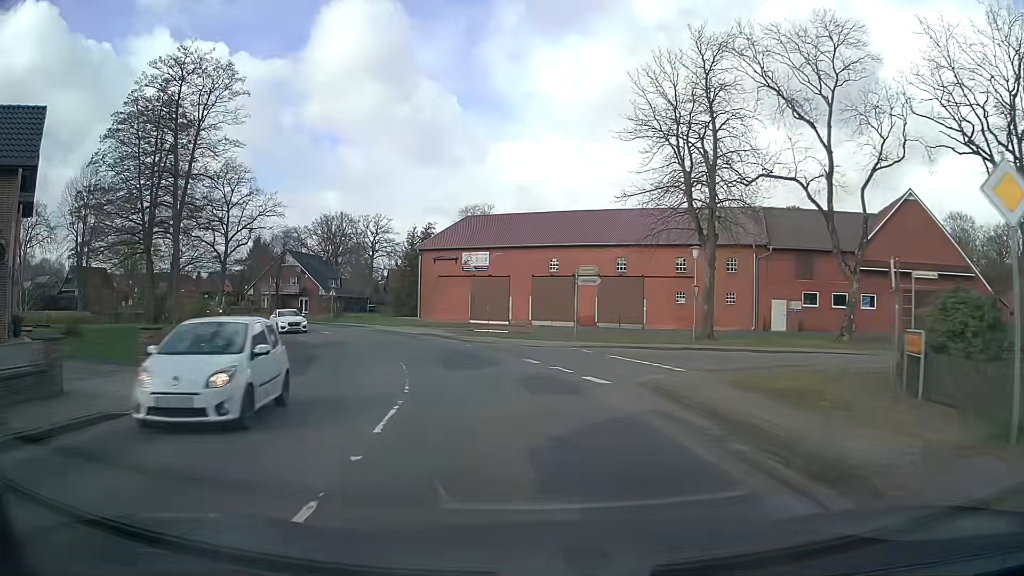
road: secondary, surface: asphalt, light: Day
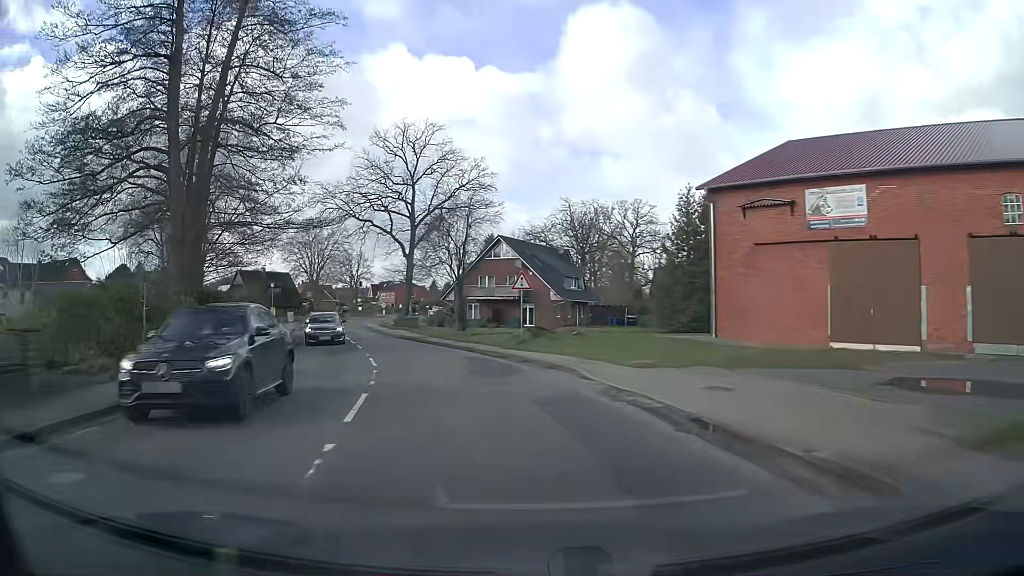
(-5.6, +30.9) m; -23°
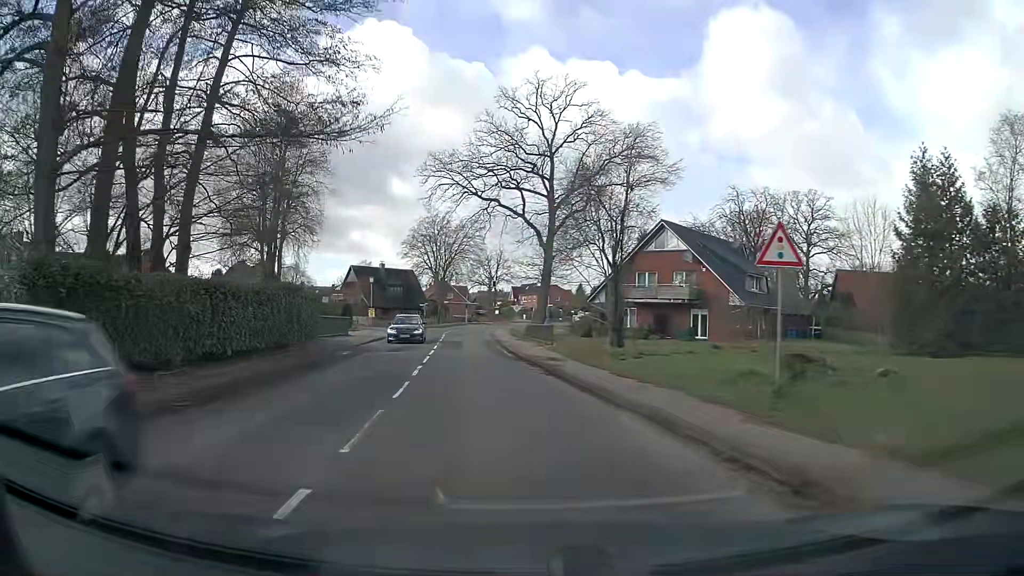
(-1.7, +15.5) m; -12°
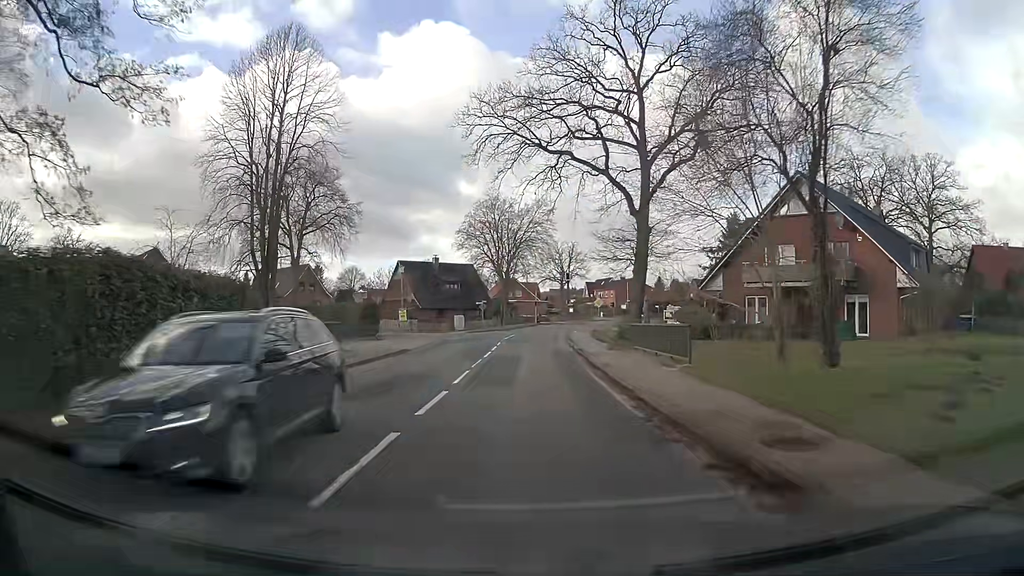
(-1.0, +15.6) m; -6°
